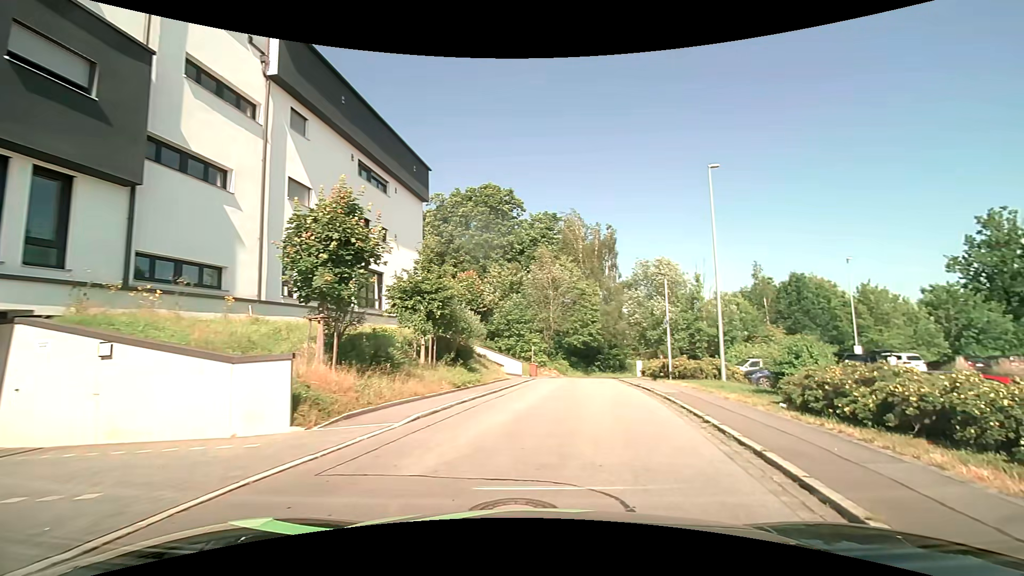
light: Day
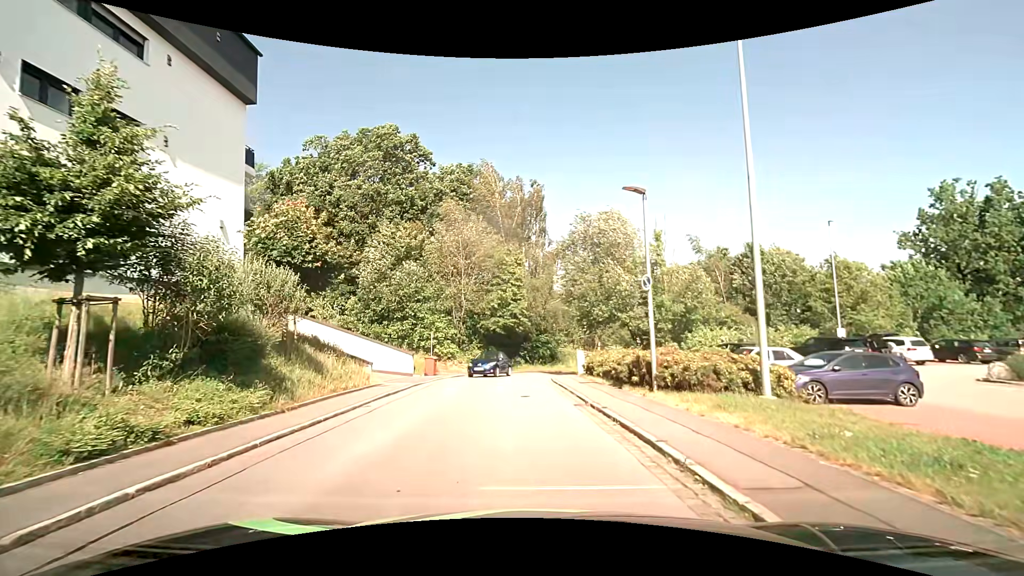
(+1.7, +12.6) m; +8°
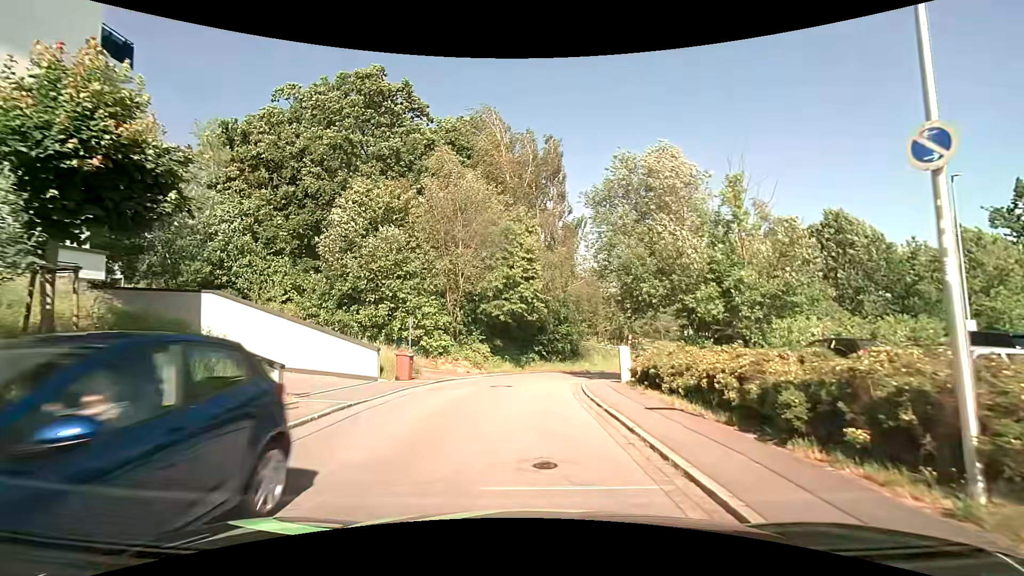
(0.0, +8.8) m; -1°
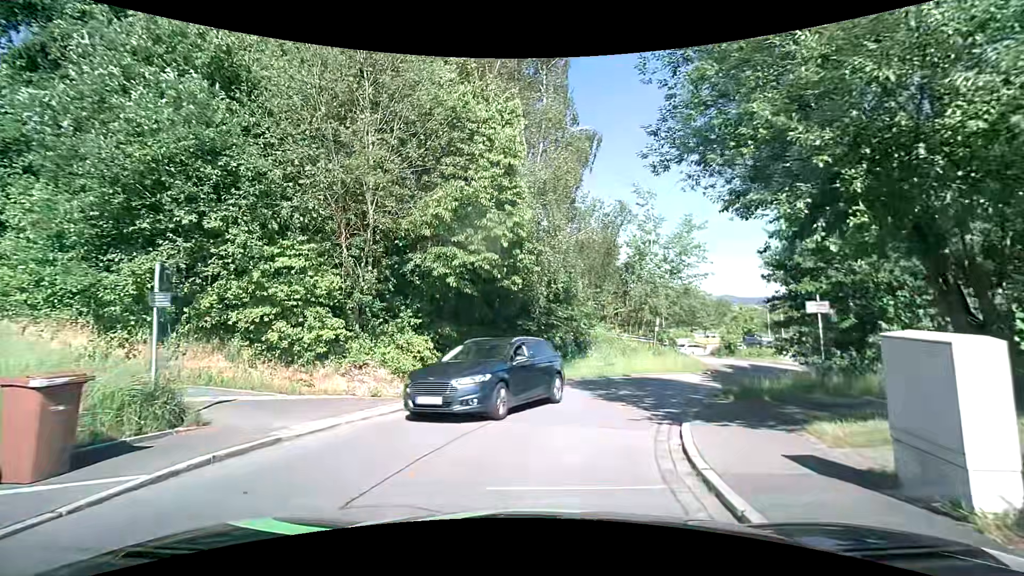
(+0.1, +13.9) m; +2°
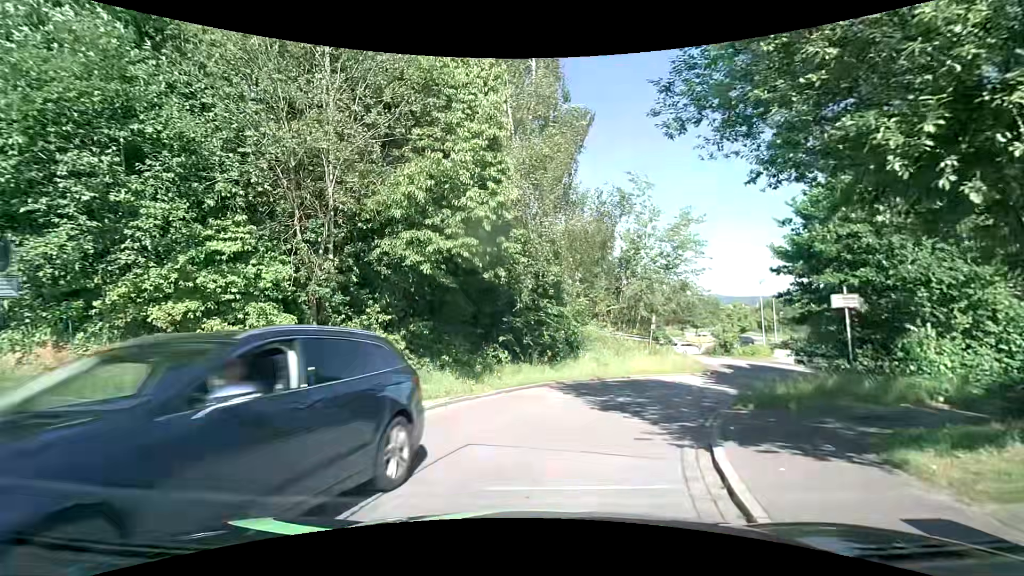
(0.0, +1.9) m; +2°
